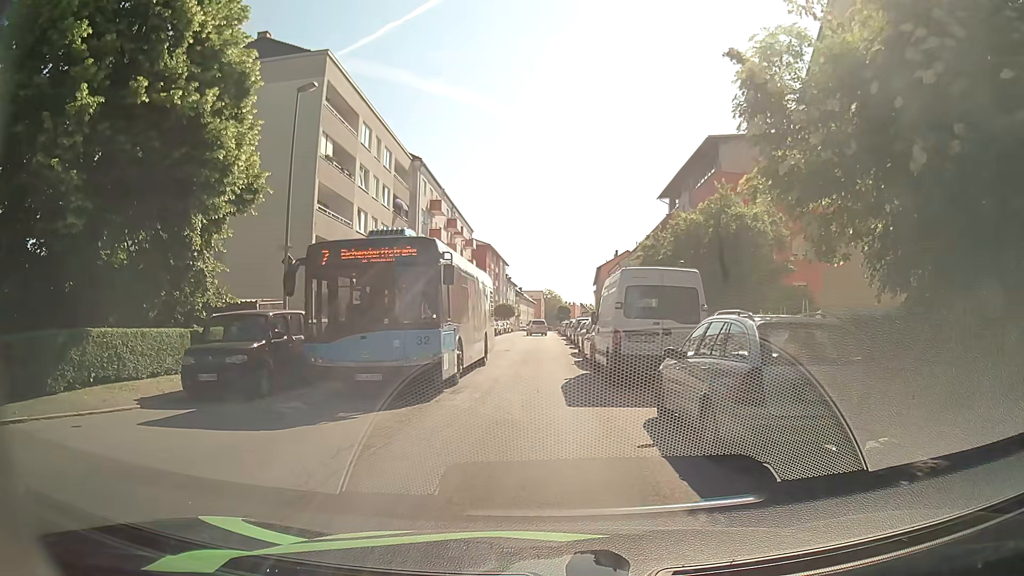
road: tertiary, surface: asphalt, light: Day
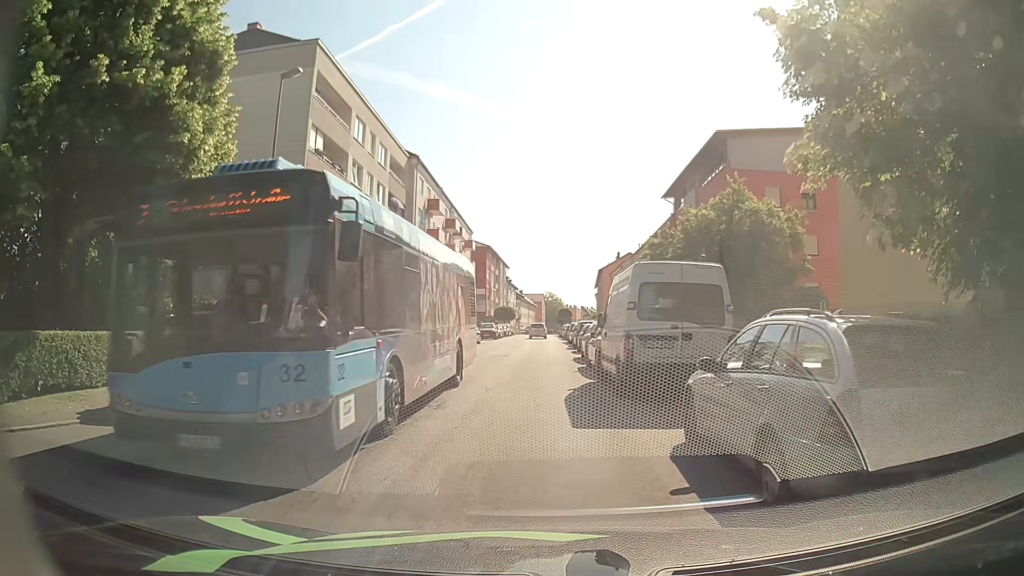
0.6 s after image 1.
(0.0, +1.9) m; -1°
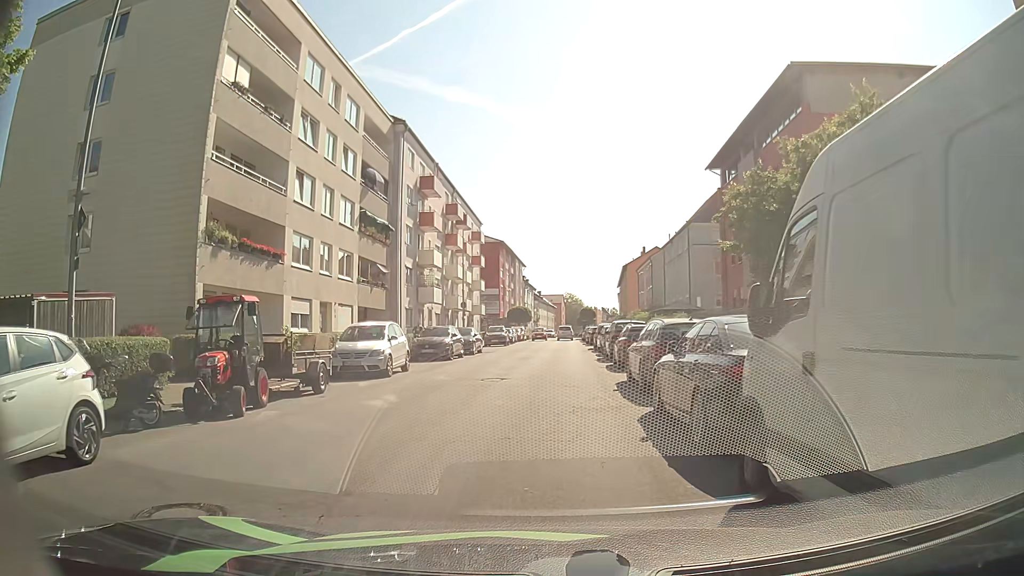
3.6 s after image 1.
(+0.2, +11.4) m; -1°
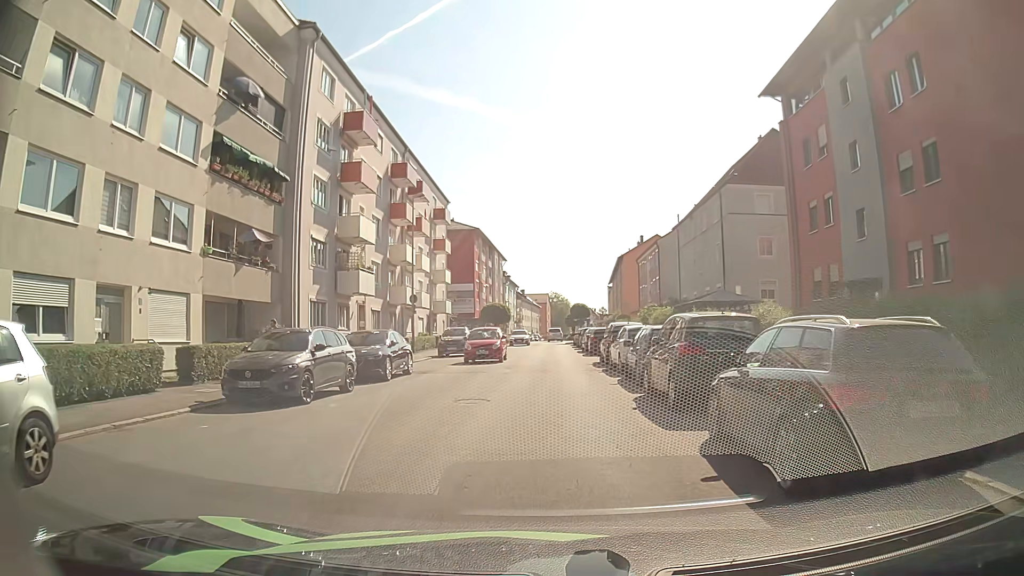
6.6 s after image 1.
(+0.3, +16.4) m; +1°
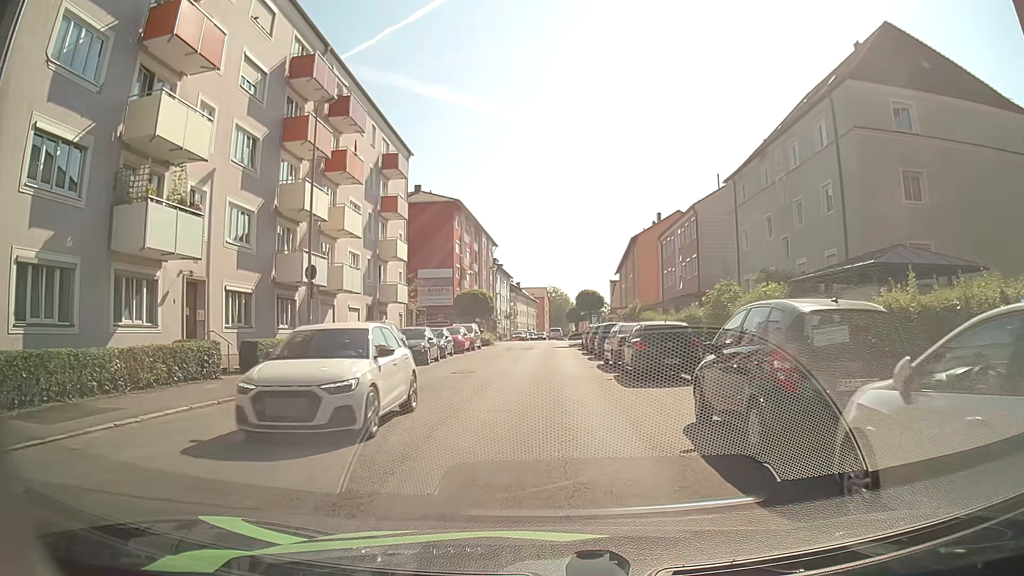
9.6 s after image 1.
(+0.2, +18.8) m; 0°
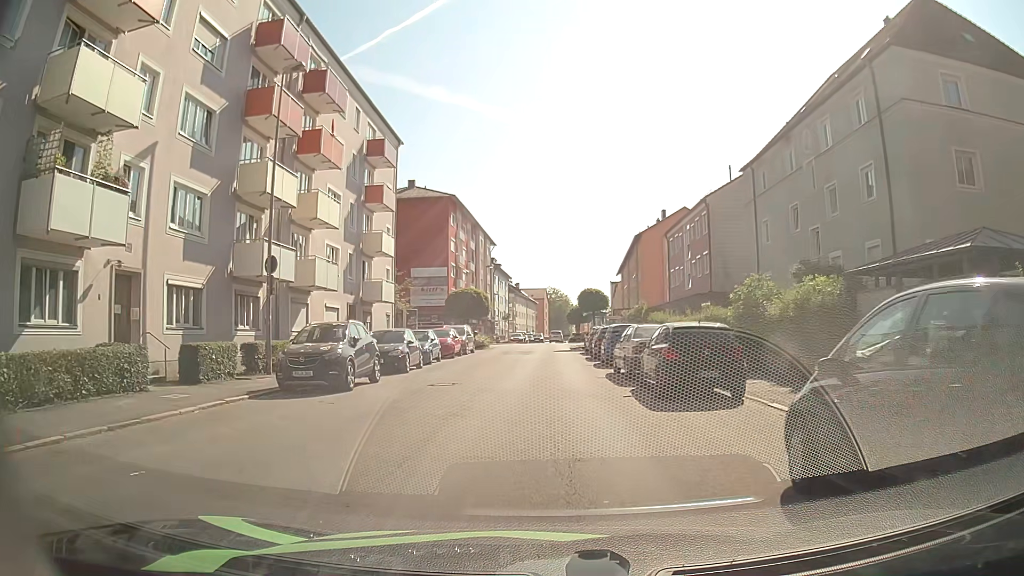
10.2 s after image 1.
(0.0, +3.8) m; +1°
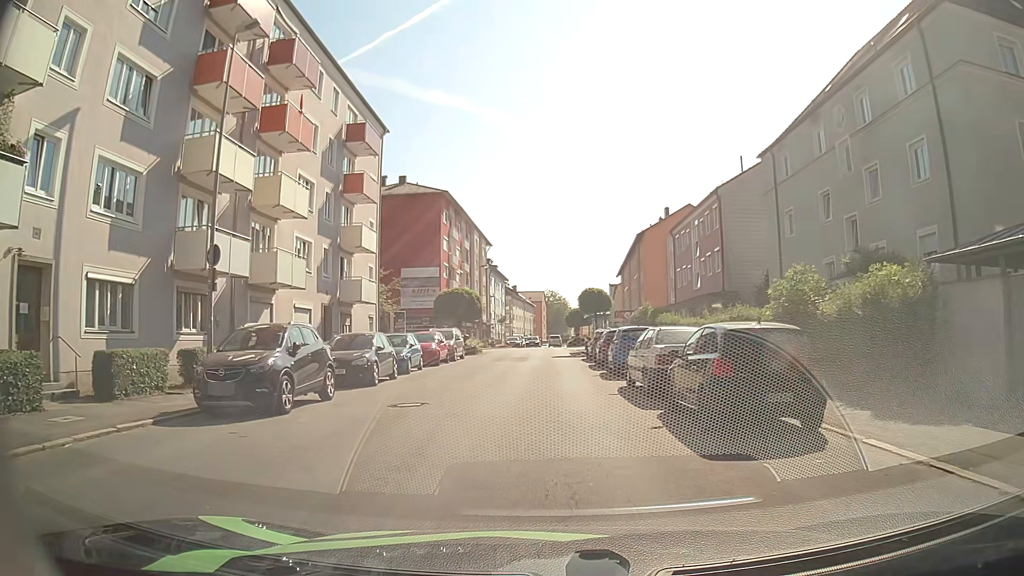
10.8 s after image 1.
(0.0, +3.9) m; 0°
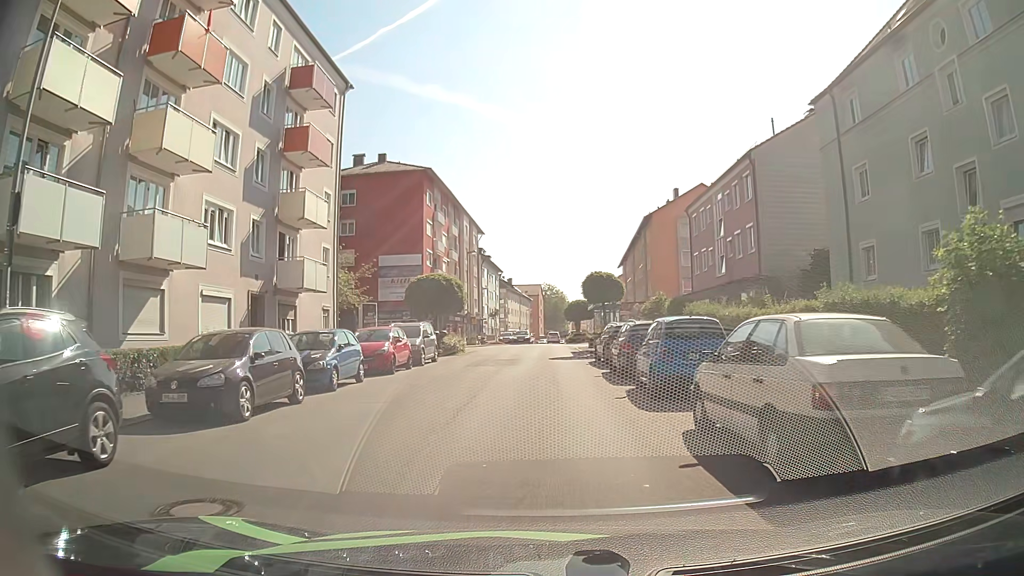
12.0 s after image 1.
(-0.1, +8.1) m; -1°
(0, +10) (0, +20) (0, +30) (0, +40) (0, +50) (0, +60) (0, +70) (+1, +80) (+1, +90) (+1, +100) m
